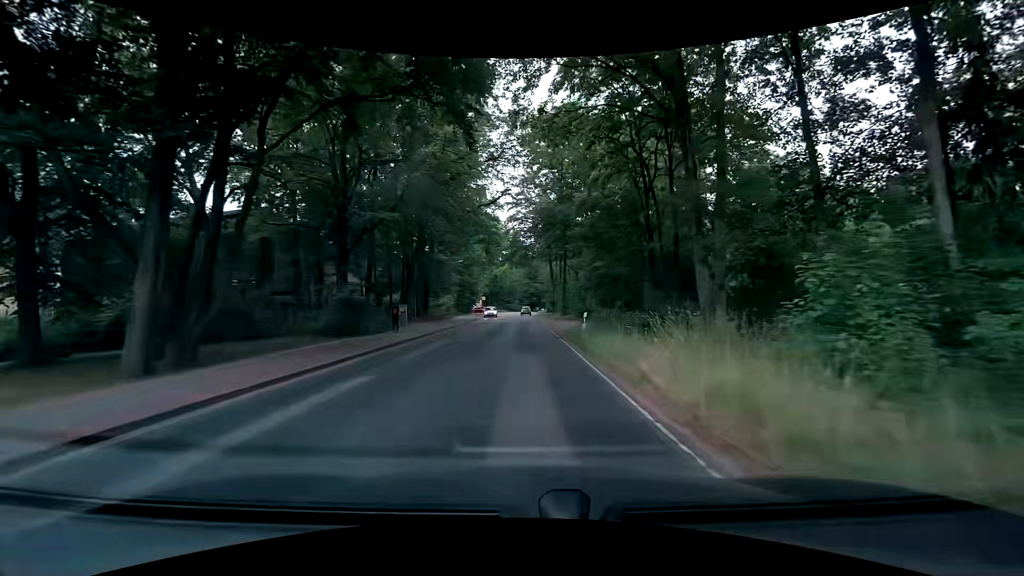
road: residential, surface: asphalt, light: Day
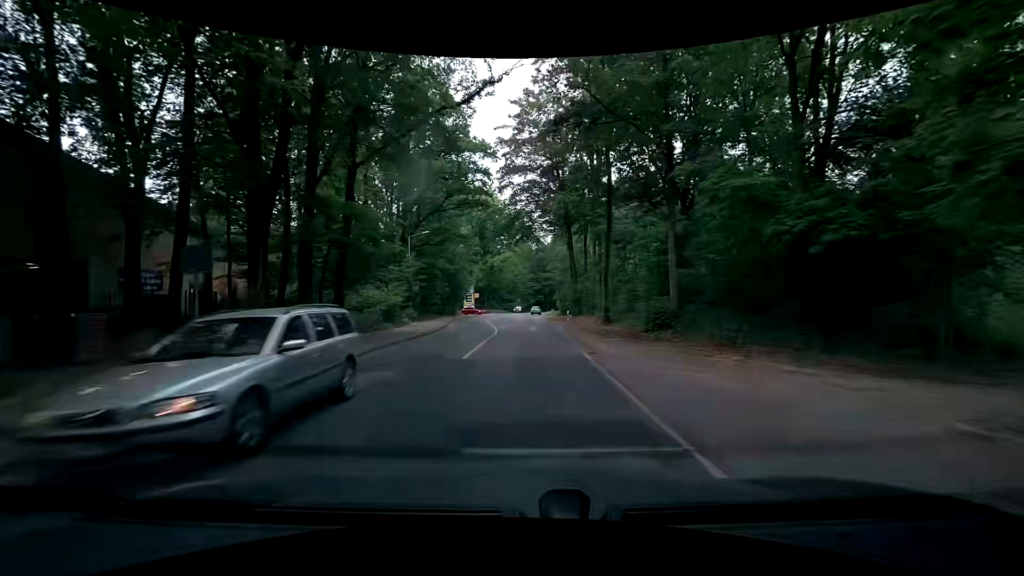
(+0.4, +28.5) m; +1°
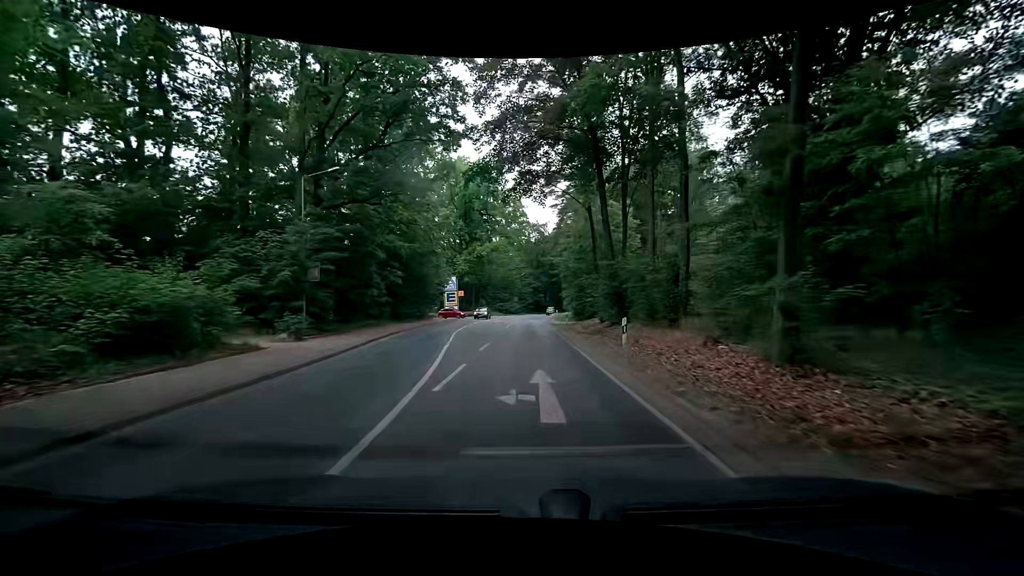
(-0.1, +21.3) m; +2°
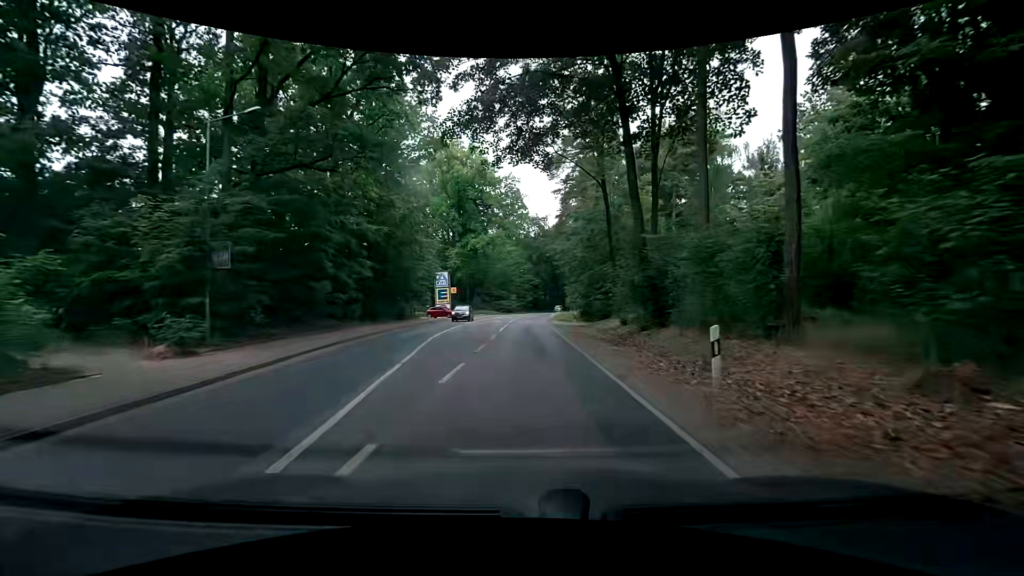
(-0.3, +7.1) m; -2°
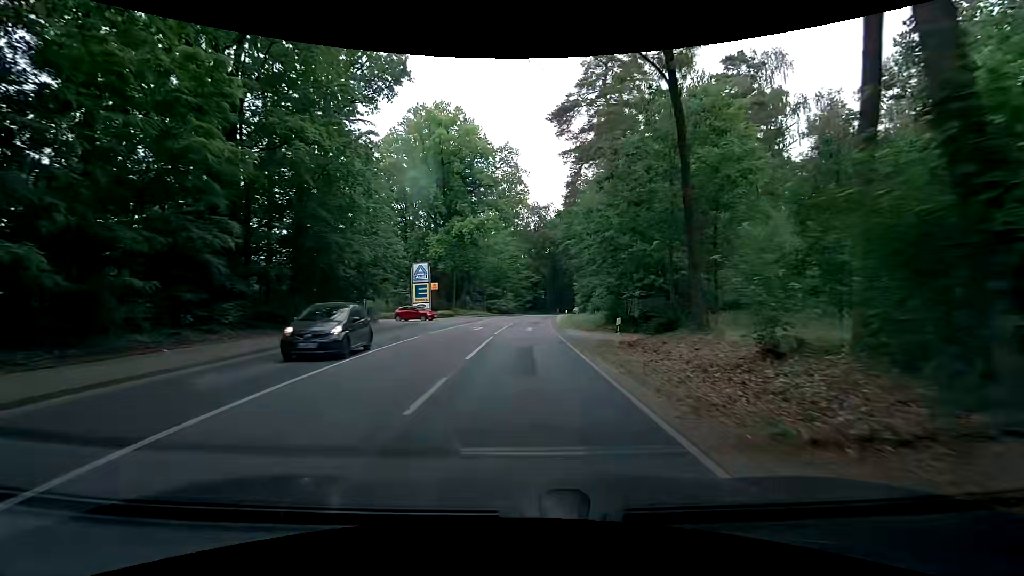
(0.0, +14.2) m; 0°
